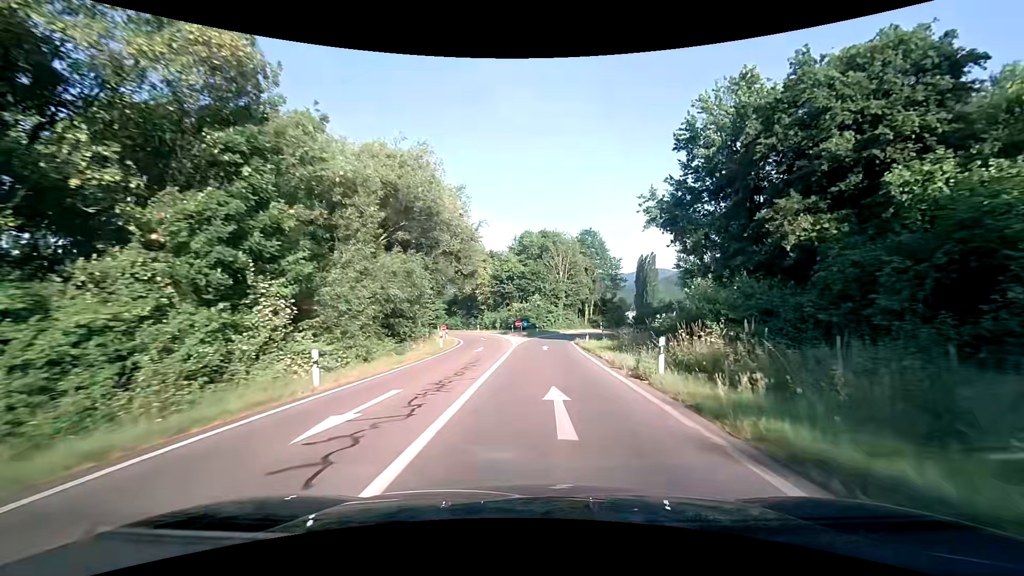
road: trunk_link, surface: asphalt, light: Day
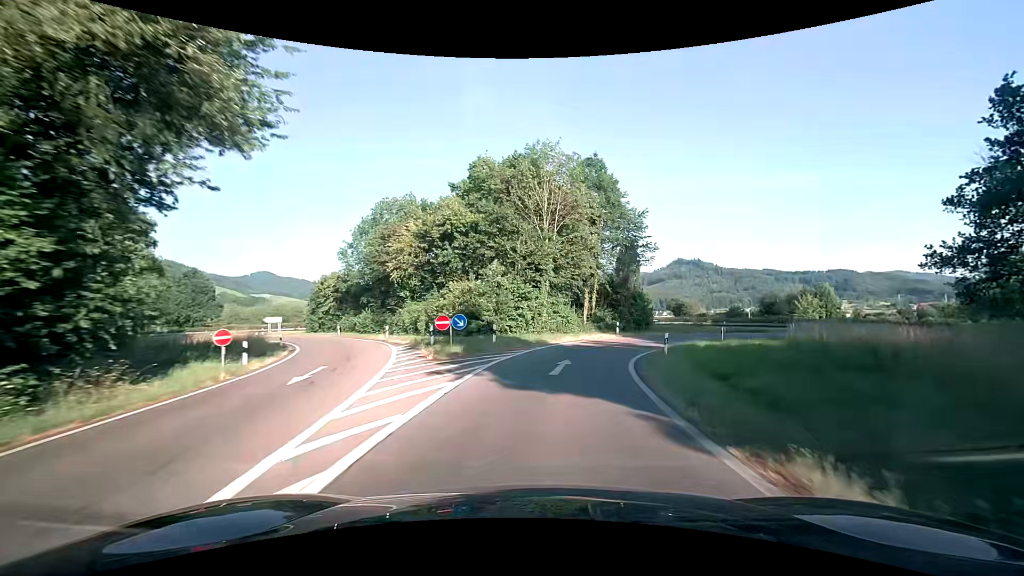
(+1.0, +33.7) m; +3°
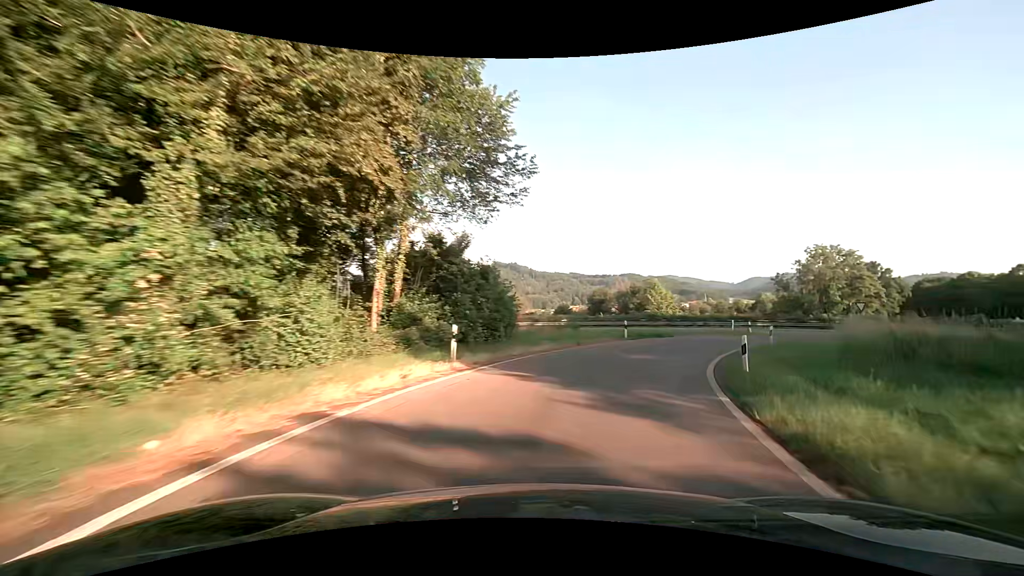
(+3.3, +24.5) m; +20°
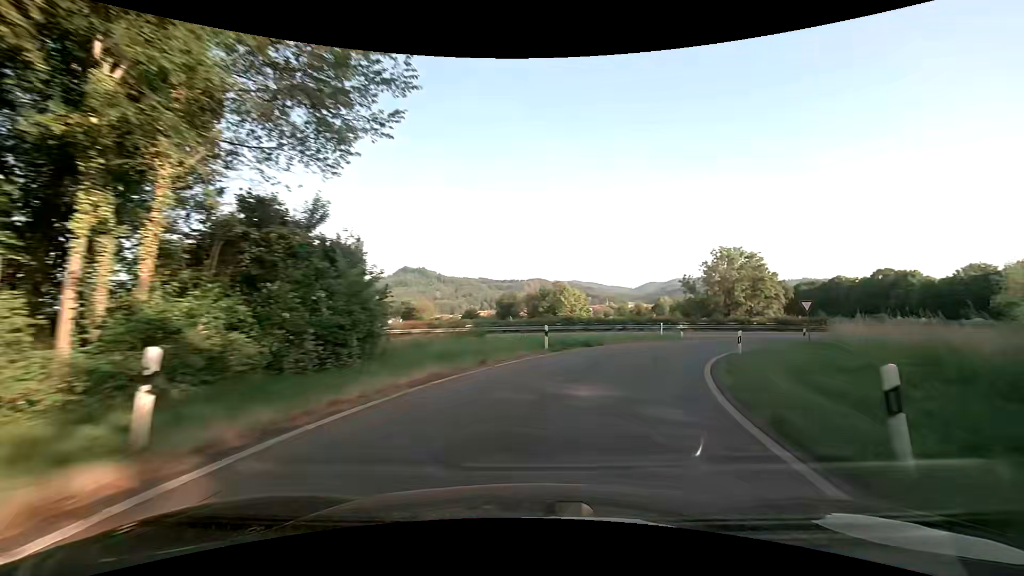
(+0.7, +8.1) m; +10°
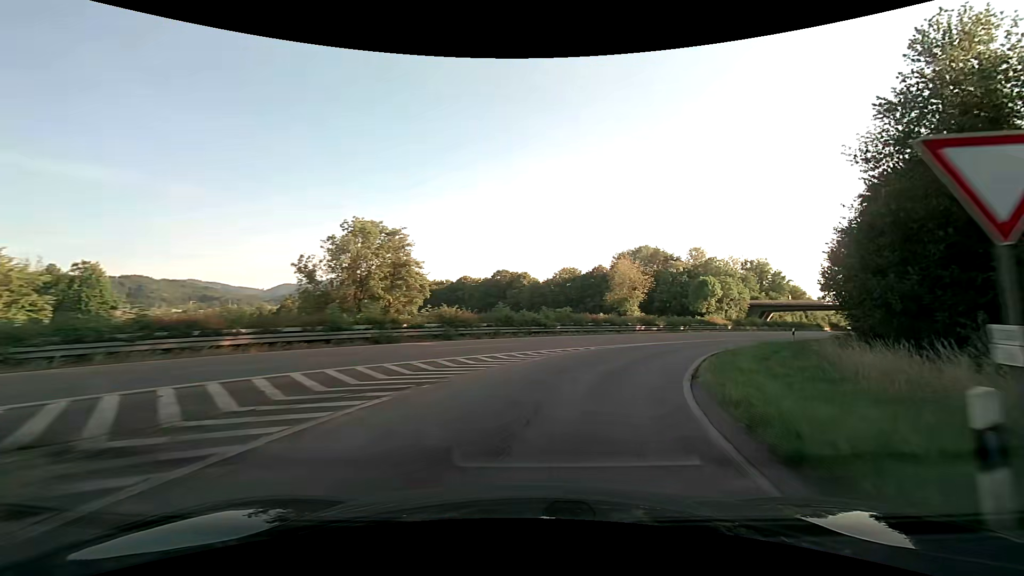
(+10.9, +29.7) m; +39°
(+1, +10) (+4, +19) (+9, +28) (+15, +36) (+21, +44) (+28, +52) (+34, +59) (+41, +67) (+47, +74) (+54, +82) m
